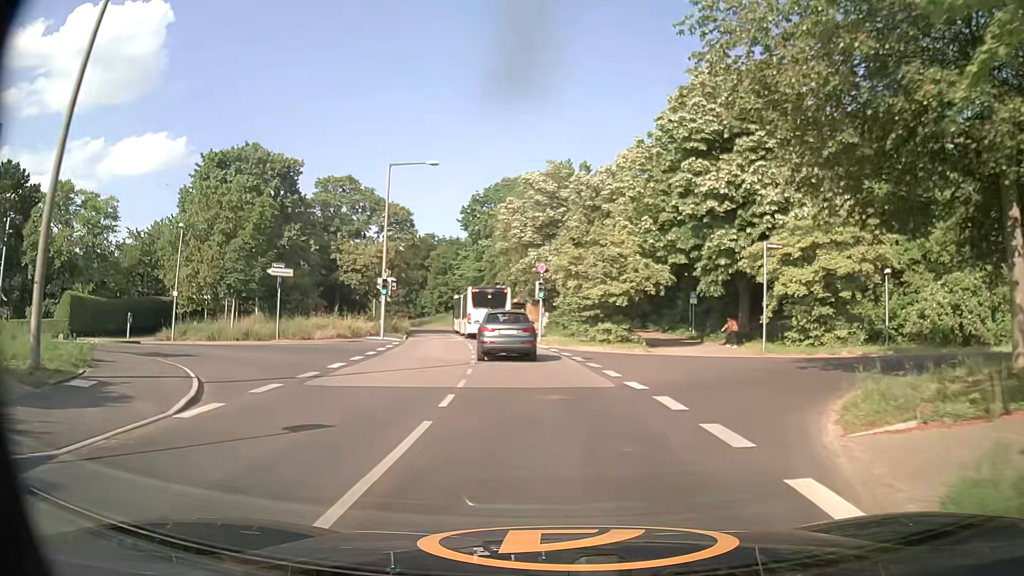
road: tertiary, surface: asphalt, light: Day
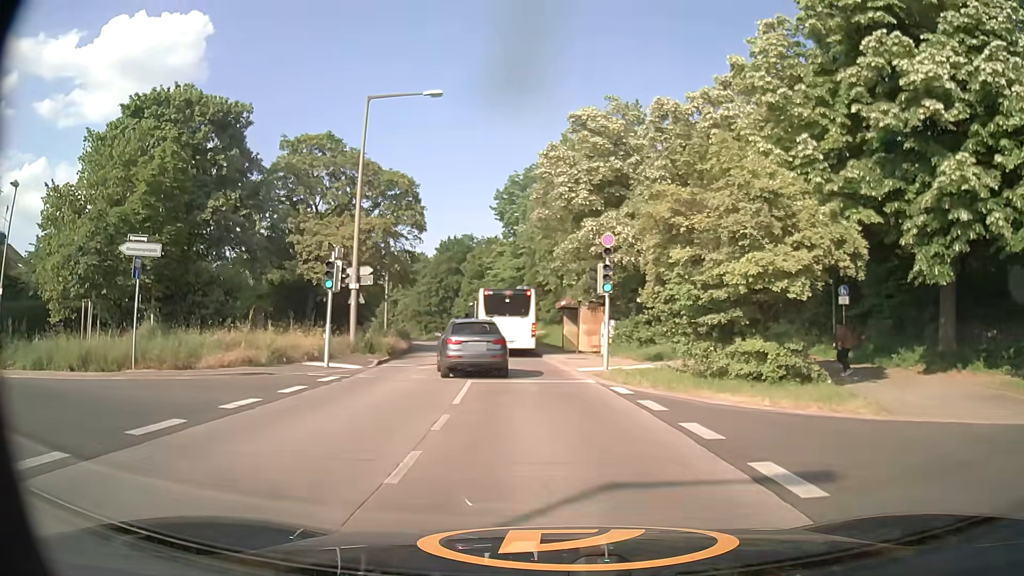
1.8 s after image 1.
(-0.4, +16.4) m; -3°
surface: concrete
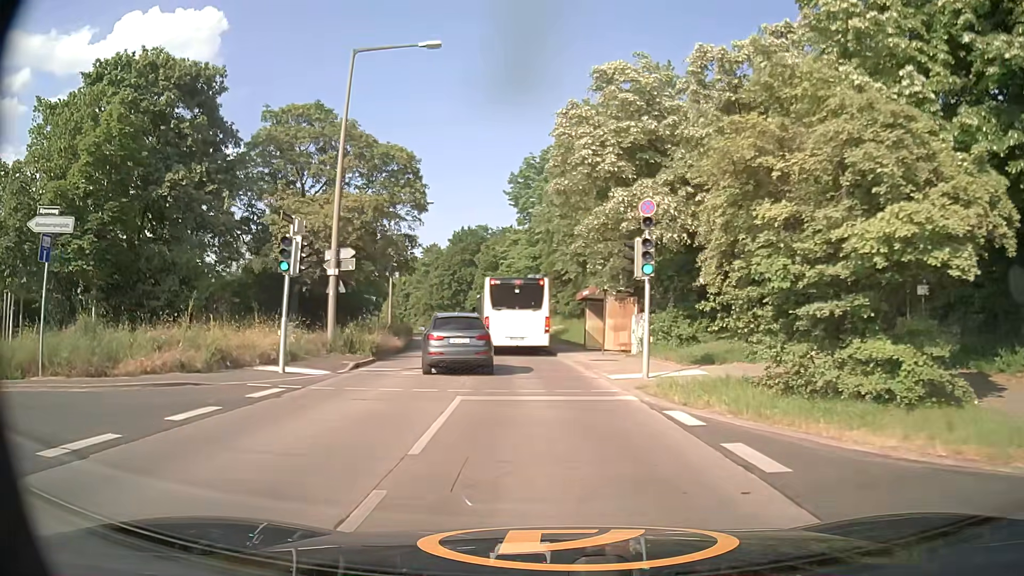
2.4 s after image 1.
(-0.1, +5.1) m; -2°
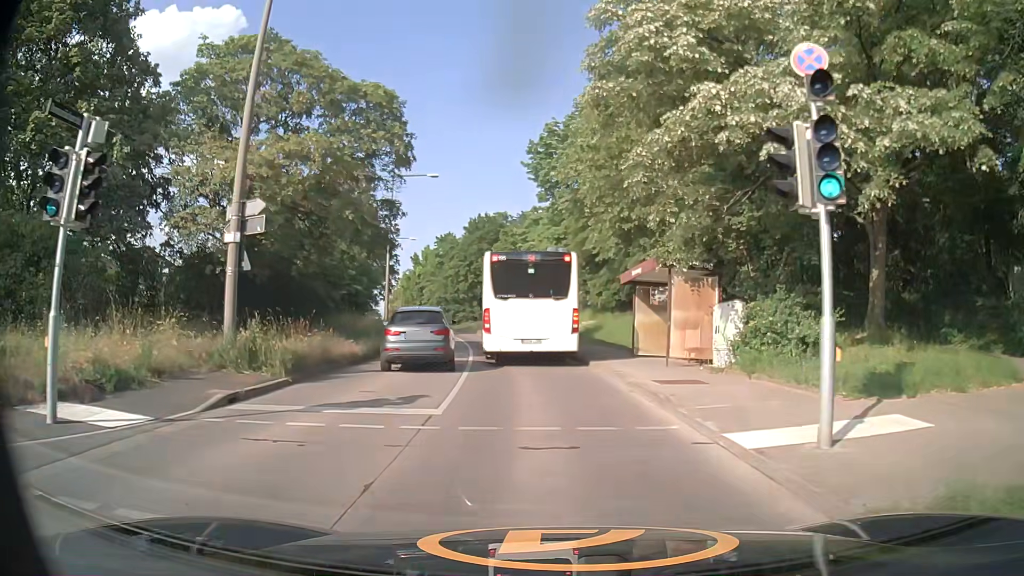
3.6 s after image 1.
(-0.1, +9.3) m; -2°
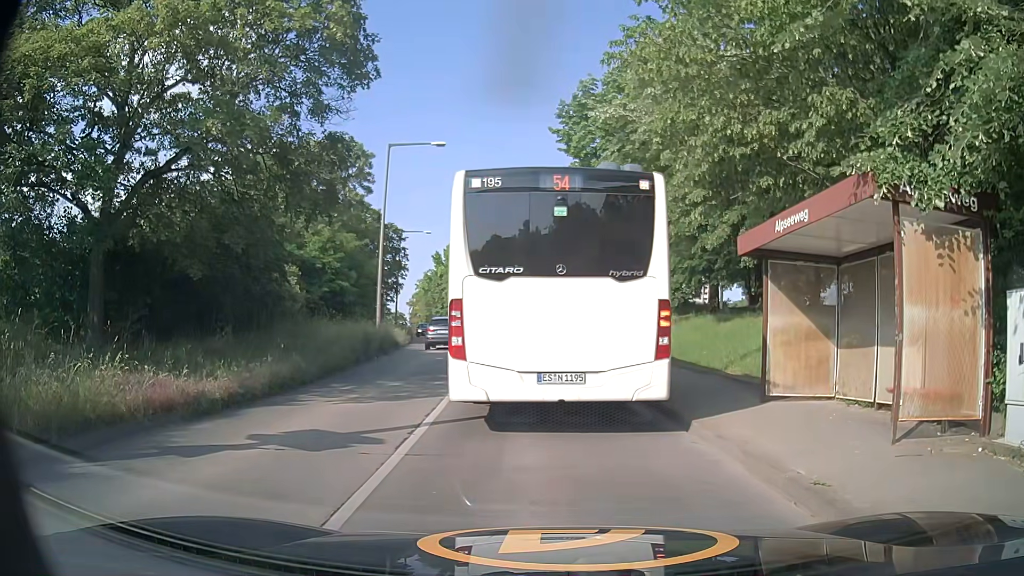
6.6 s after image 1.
(-0.1, +9.5) m; -1°
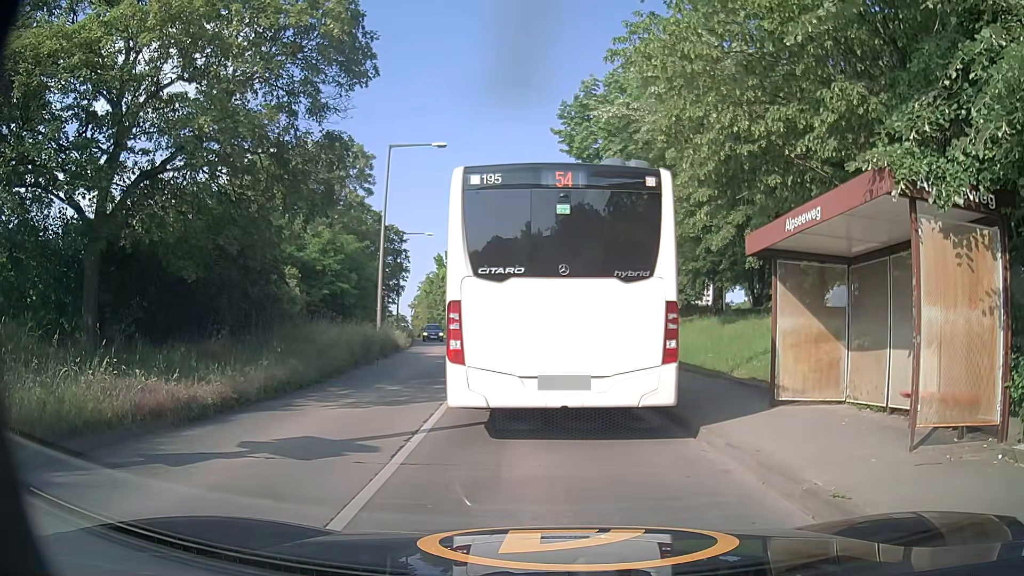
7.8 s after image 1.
(0.0, +0.3) m; 0°
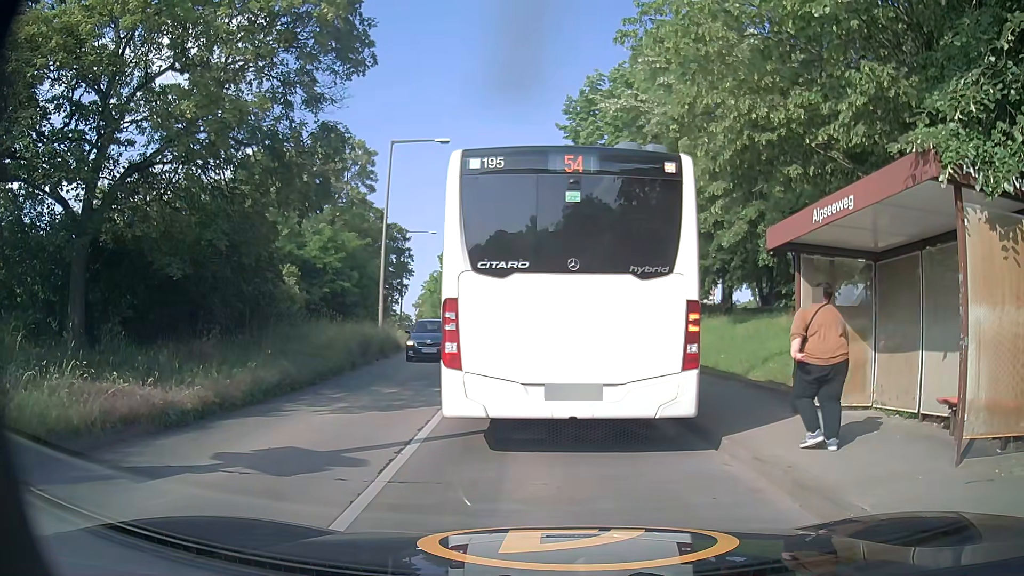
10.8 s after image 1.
(0.0, +0.8) m; 0°
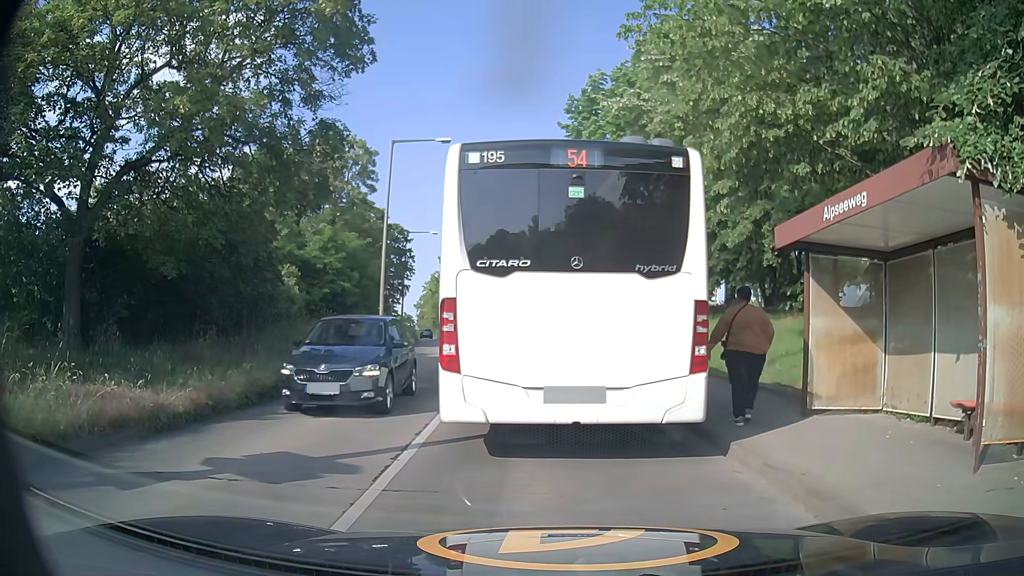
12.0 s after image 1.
(0.0, +0.3) m; 0°
(0, +10) (-1, +20) (-3, +30) (-4, +40) (-6, +49) (-9, +59) (-11, +69) (-14, +78) (-17, +88) (-20, +98) m
